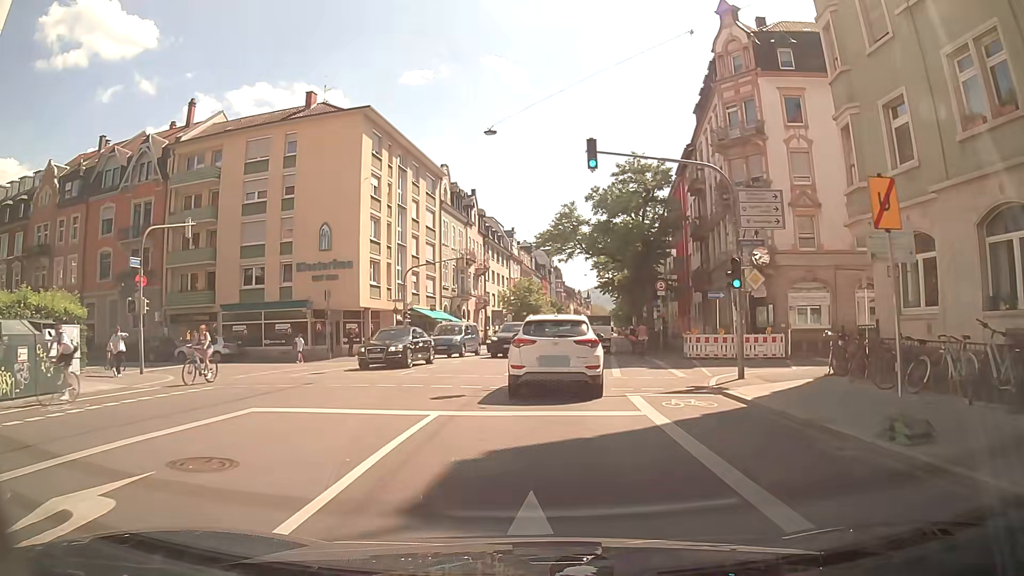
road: secondary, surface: asphalt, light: Day
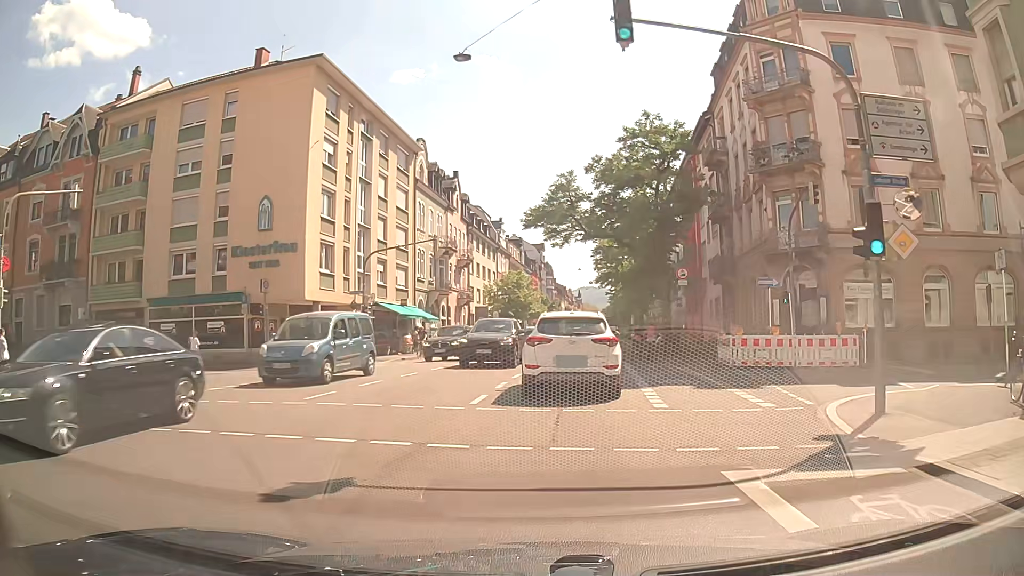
(0.0, +8.0) m; +1°
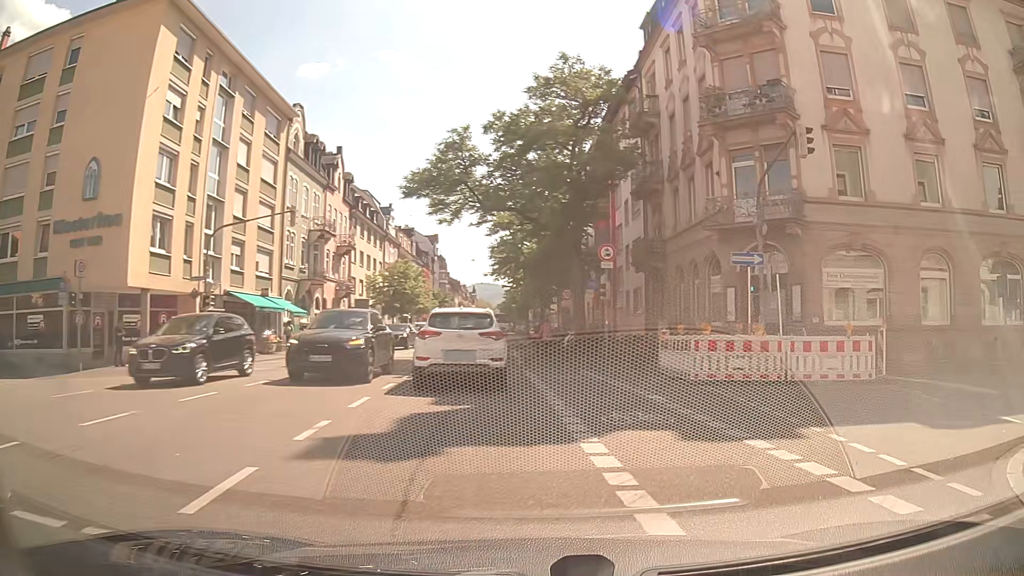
(+0.3, +7.3) m; +8°
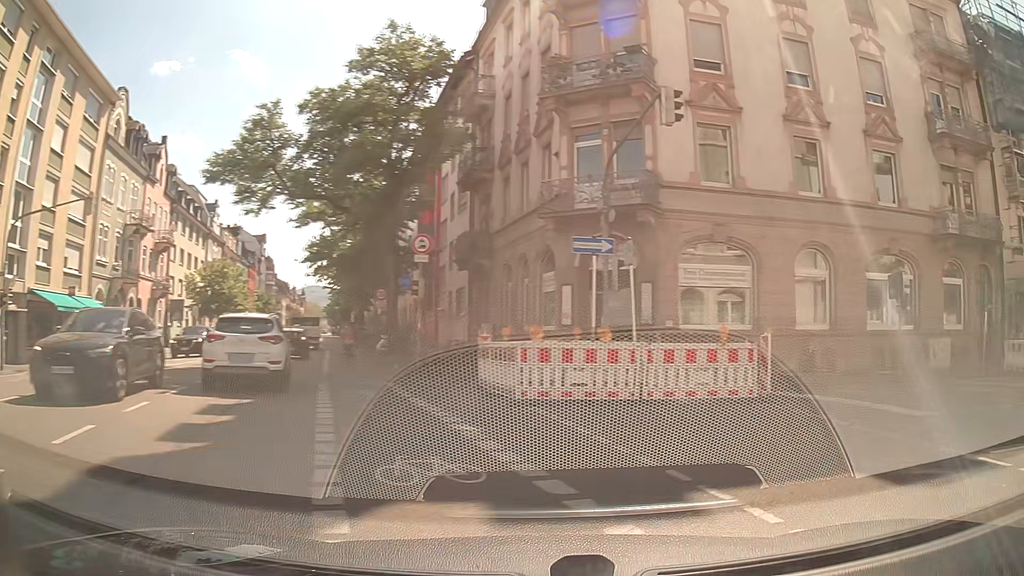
(+0.4, +3.3) m; +15°
